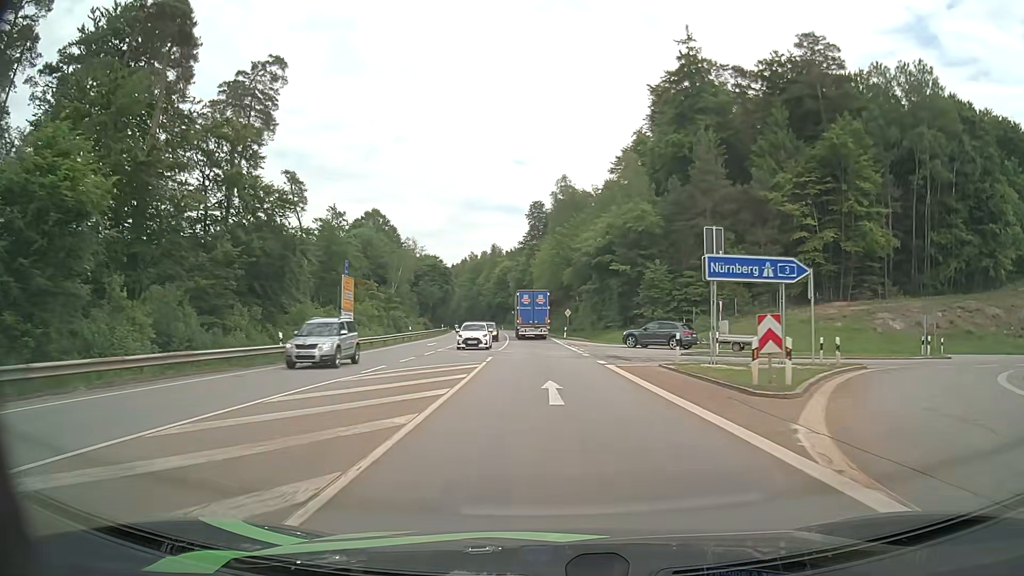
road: secondary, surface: asphalt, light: Day
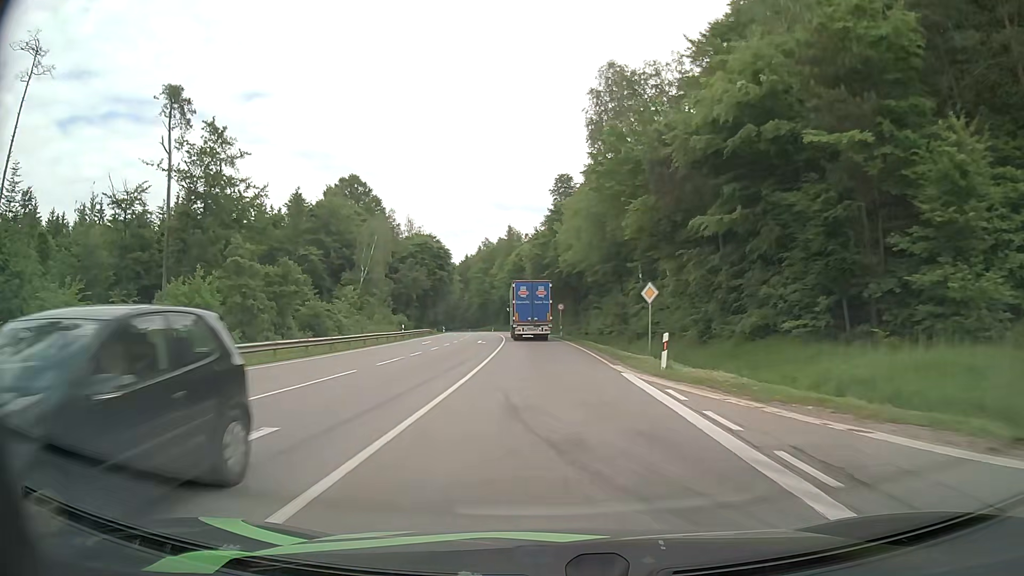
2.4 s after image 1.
(-0.7, +42.0) m; -2°
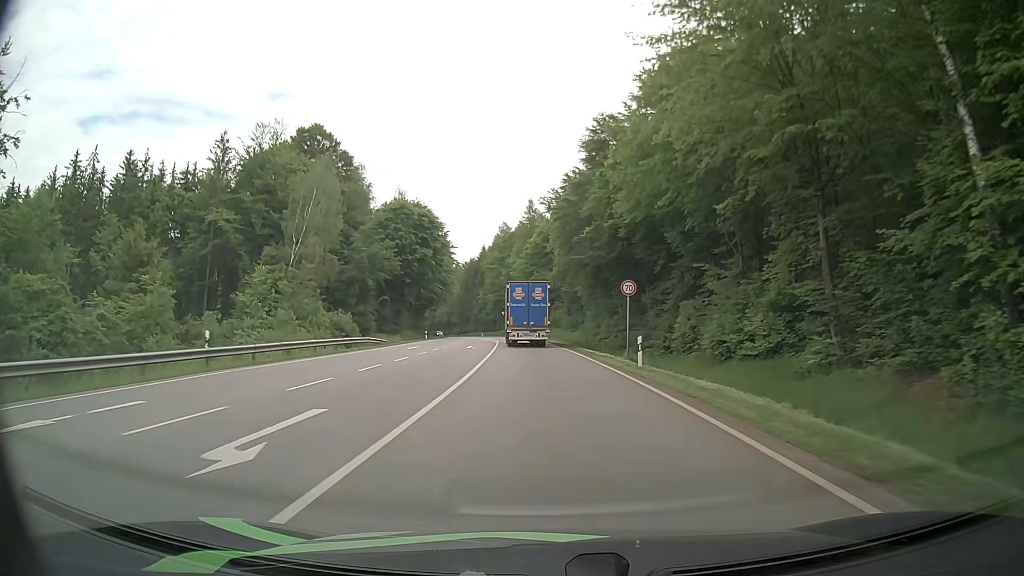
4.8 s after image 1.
(-0.8, +38.0) m; -3°
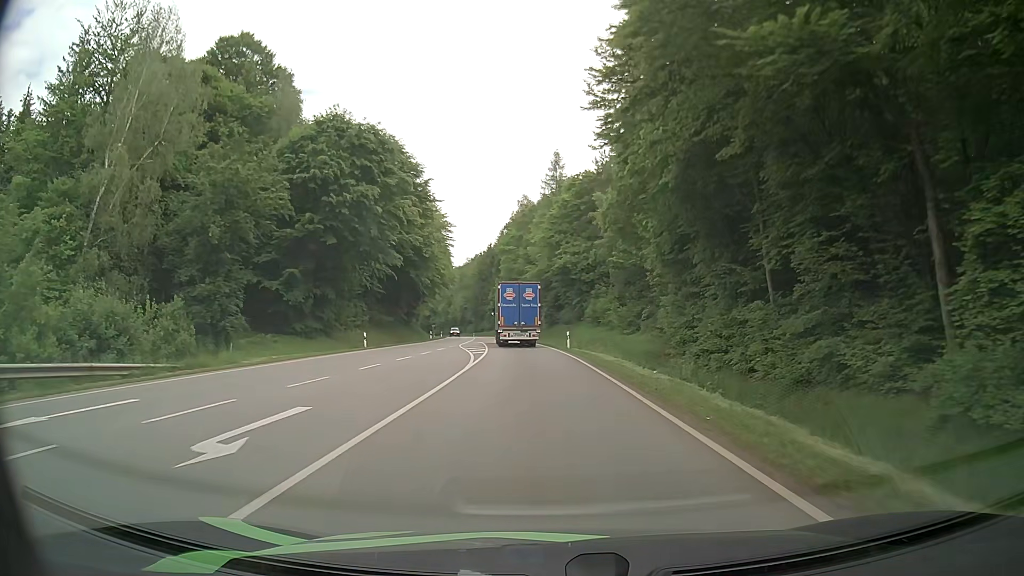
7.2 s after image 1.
(-0.5, +34.9) m; -2°
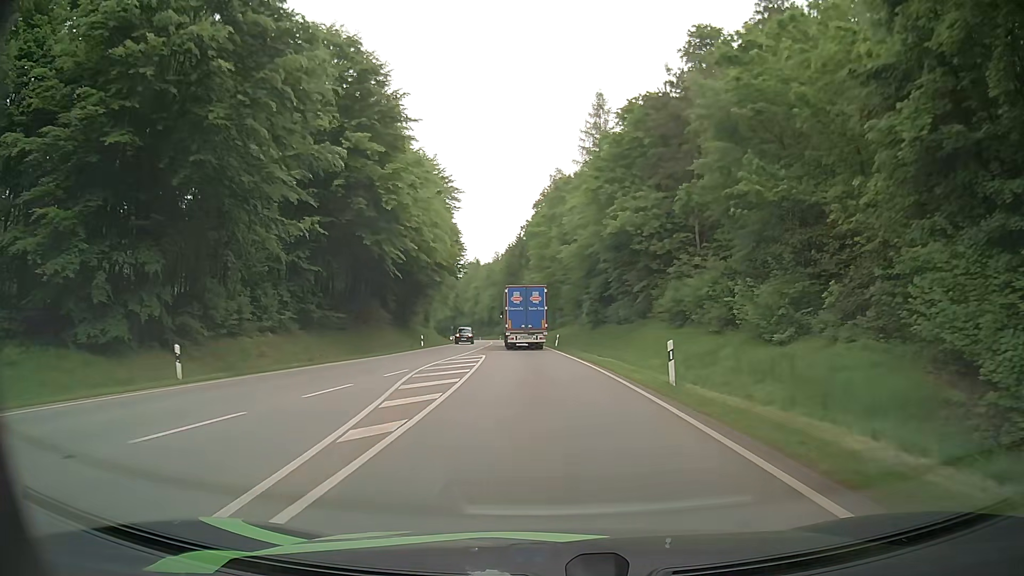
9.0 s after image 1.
(-0.7, +25.5) m; -3°
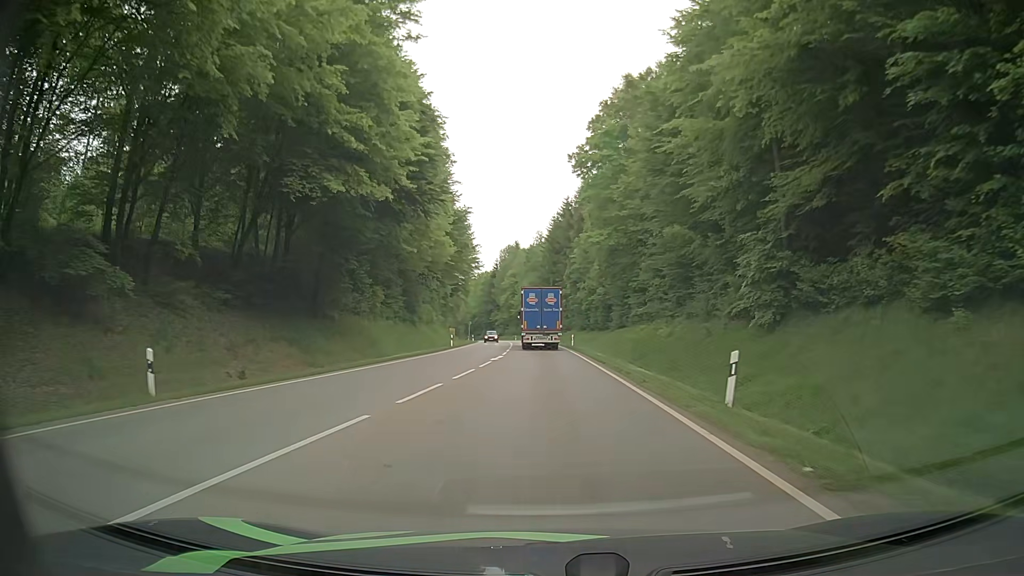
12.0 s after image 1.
(-1.3, +43.7) m; -4°
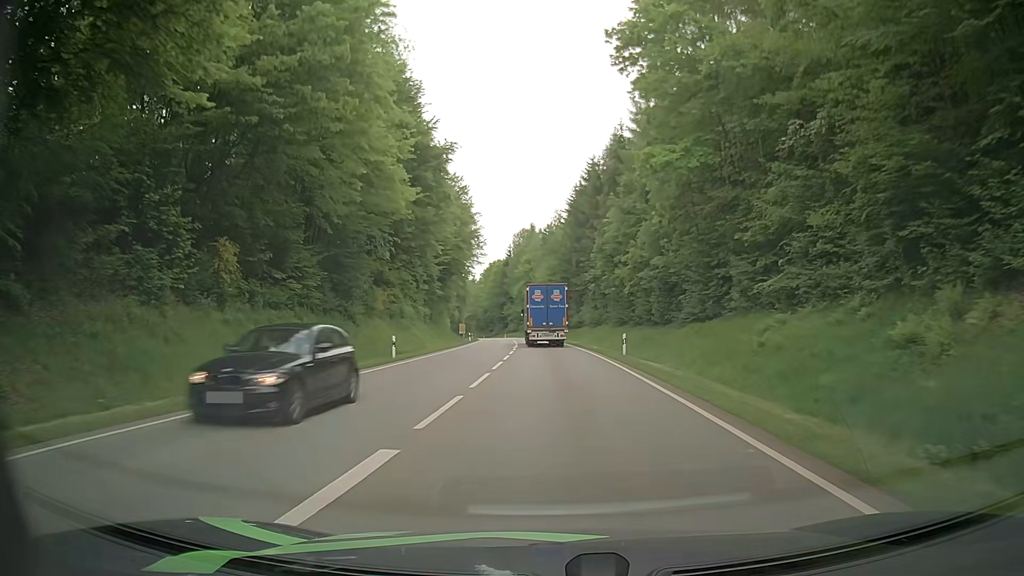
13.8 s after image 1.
(-0.4, +27.4) m; -1°
